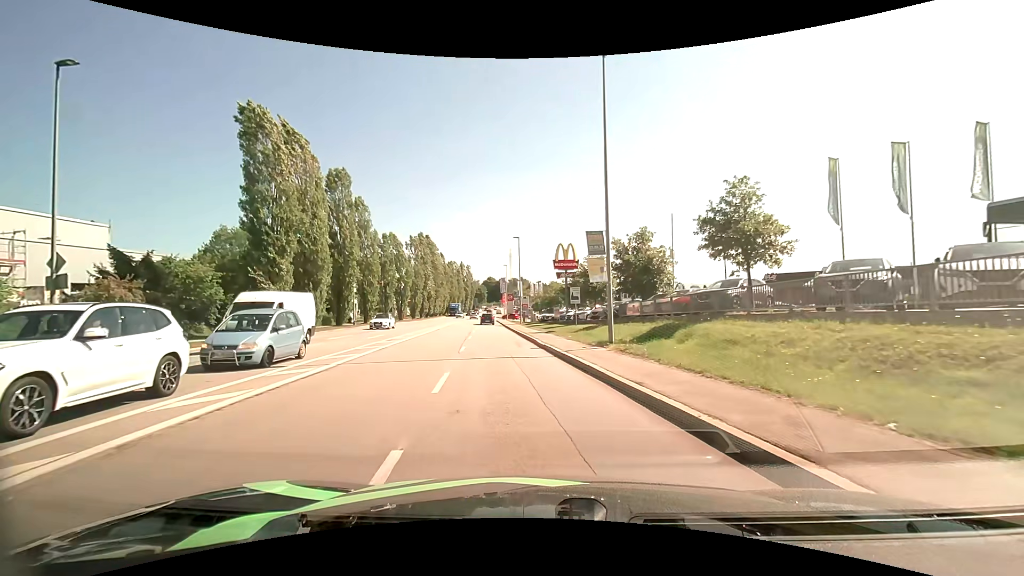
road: tertiary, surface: asphalt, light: Day
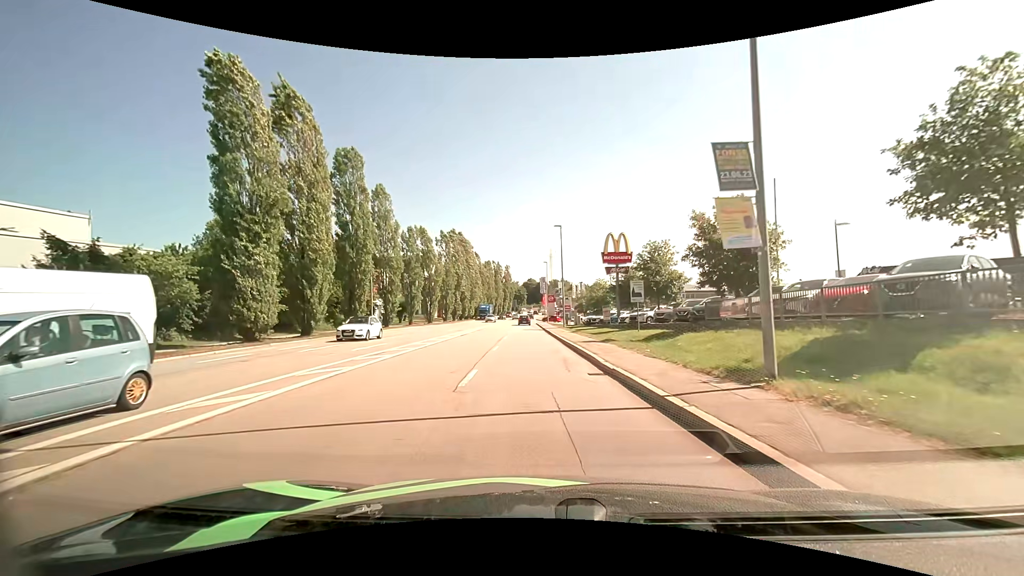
(-0.5, +8.7) m; -5°
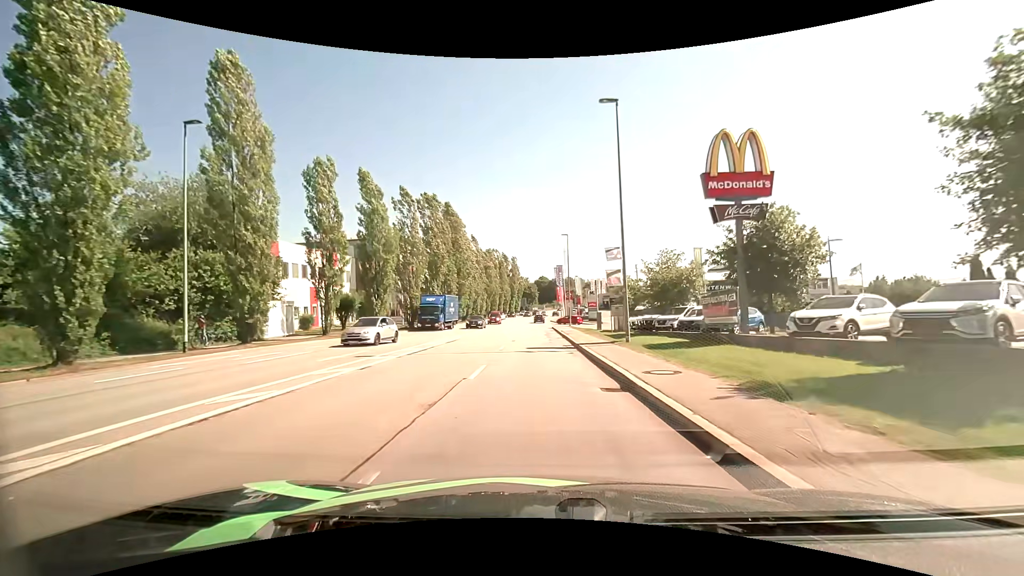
(-0.5, +29.3) m; -1°
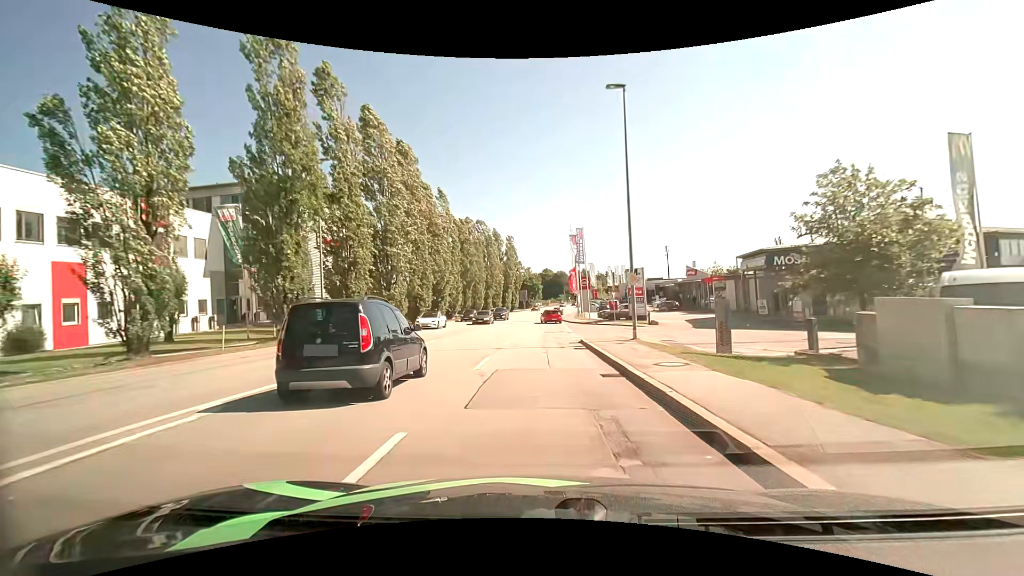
(-0.2, +35.8) m; -1°
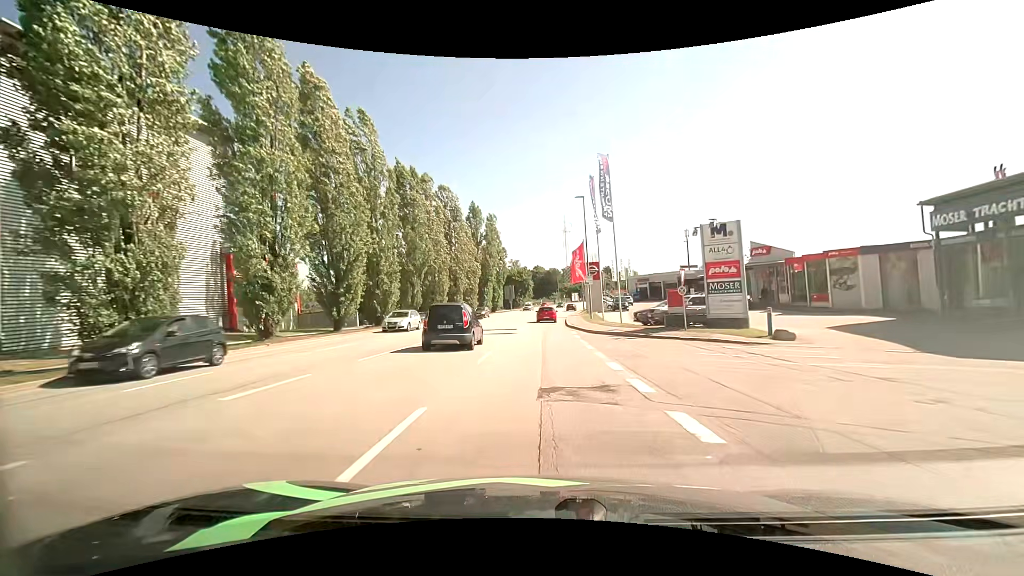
(+0.2, +25.5) m; +2°
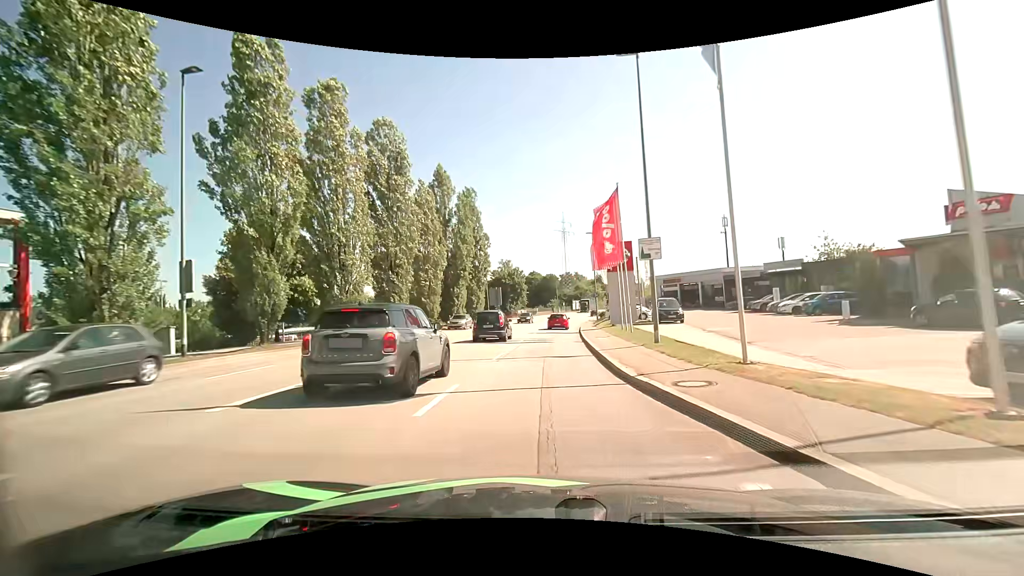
(0.0, +24.5) m; 0°
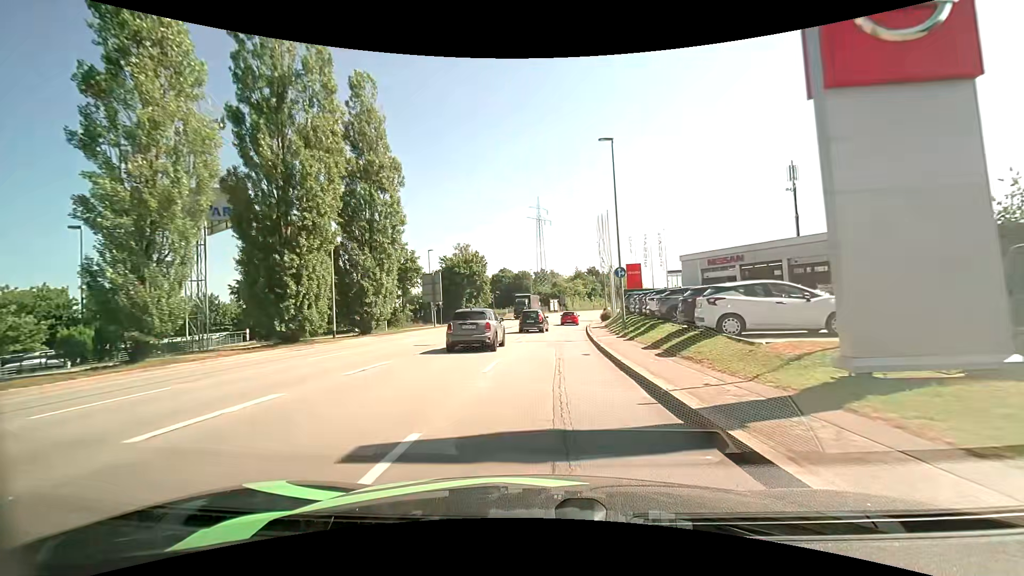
(+0.9, +31.4) m; +3°
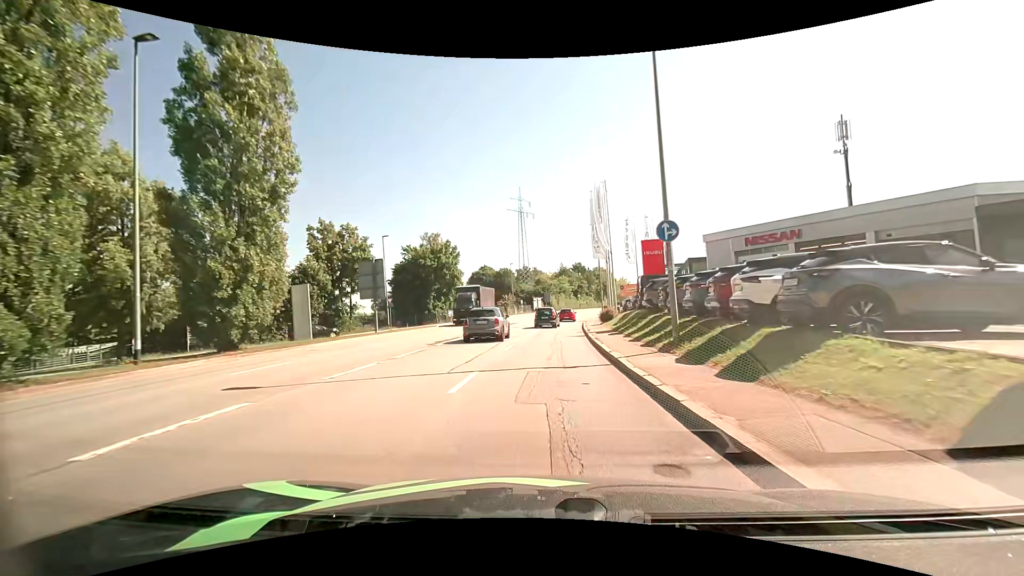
(+0.3, +12.7) m; +2°
(0, +10) (0, +20) (+1, +30) (+1, +40) (+2, +50) (+3, +60) (+5, +70) (+6, +80) (+8, +90) (+10, +99) m
